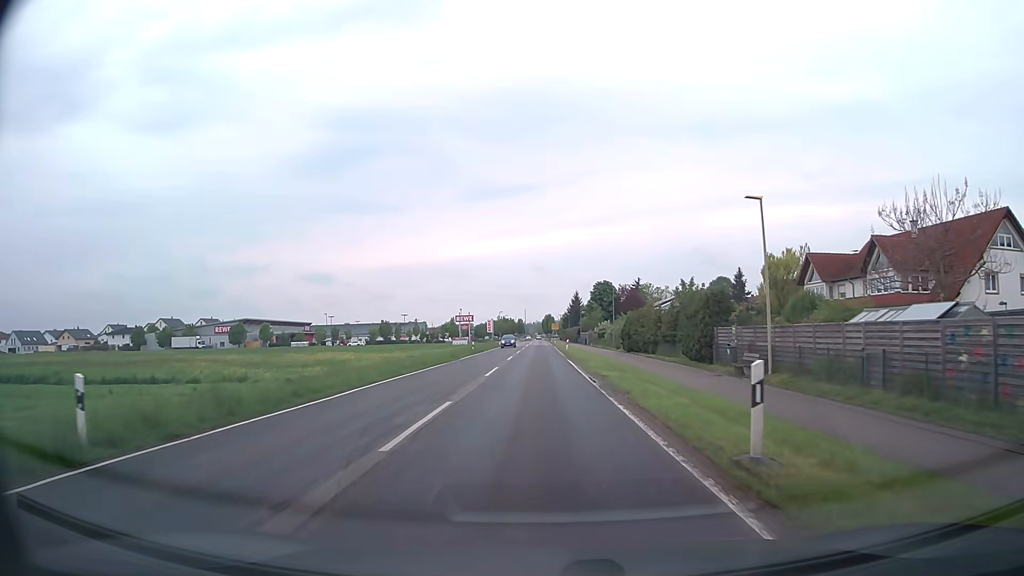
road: tertiary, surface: asphalt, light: Day
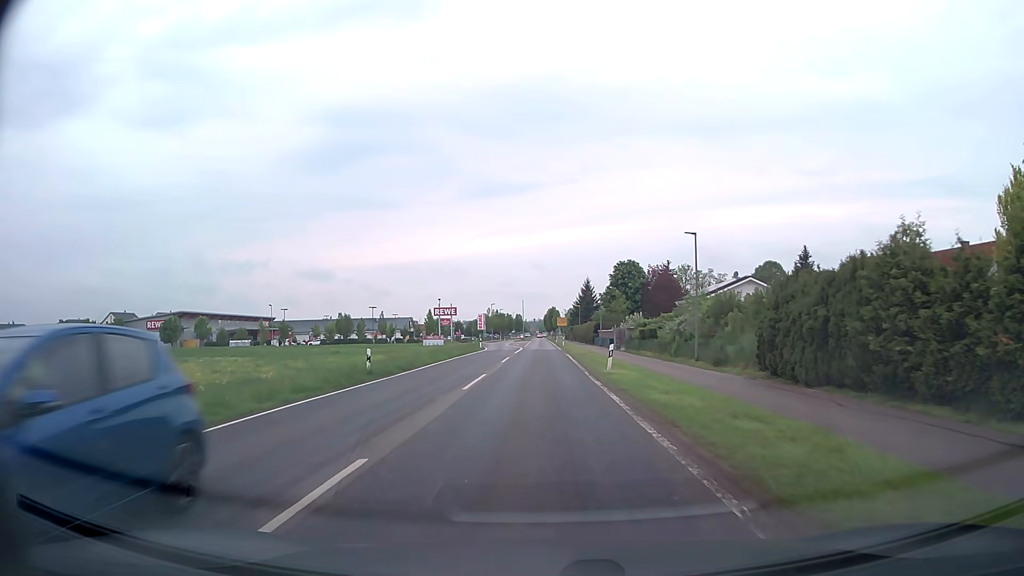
(0.0, +36.7) m; 0°
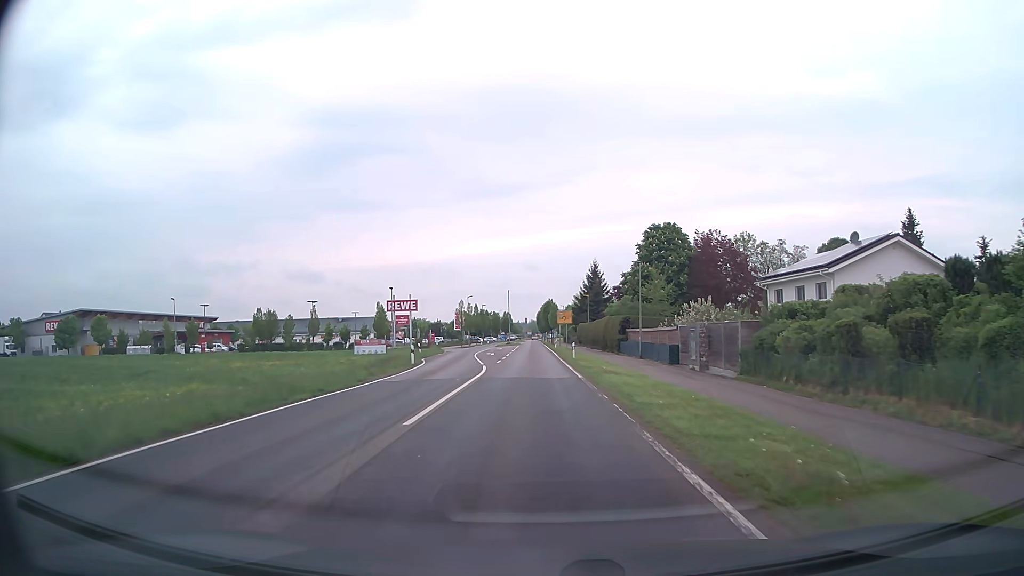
(0.0, +36.1) m; +1°
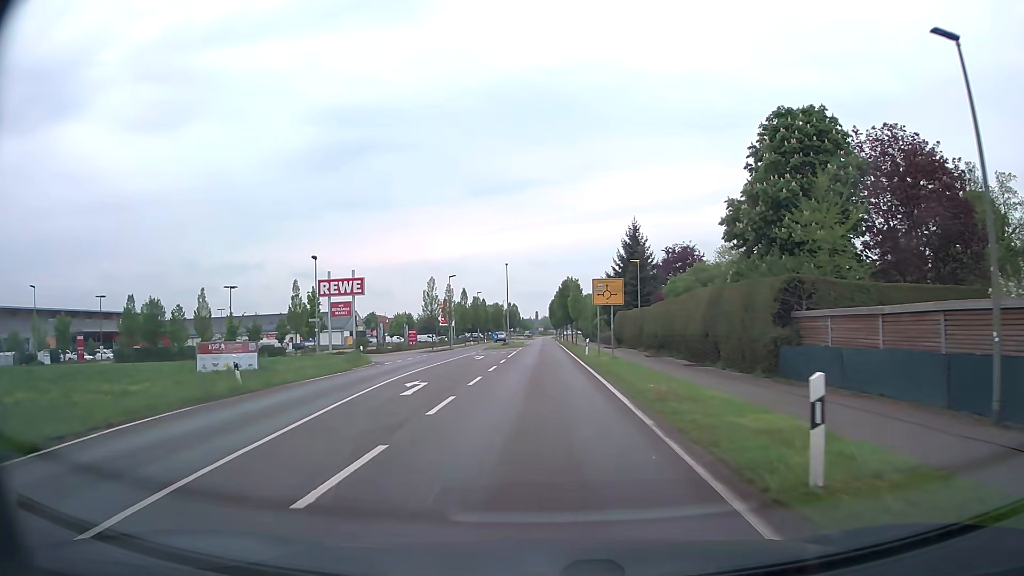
(-0.4, +35.3) m; -1°
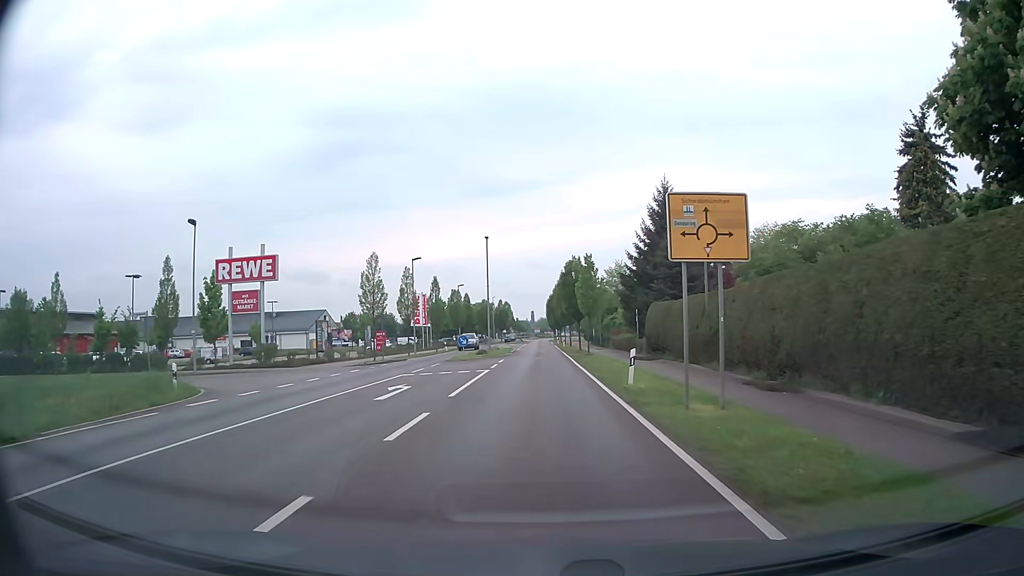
(+0.1, +20.7) m; 0°
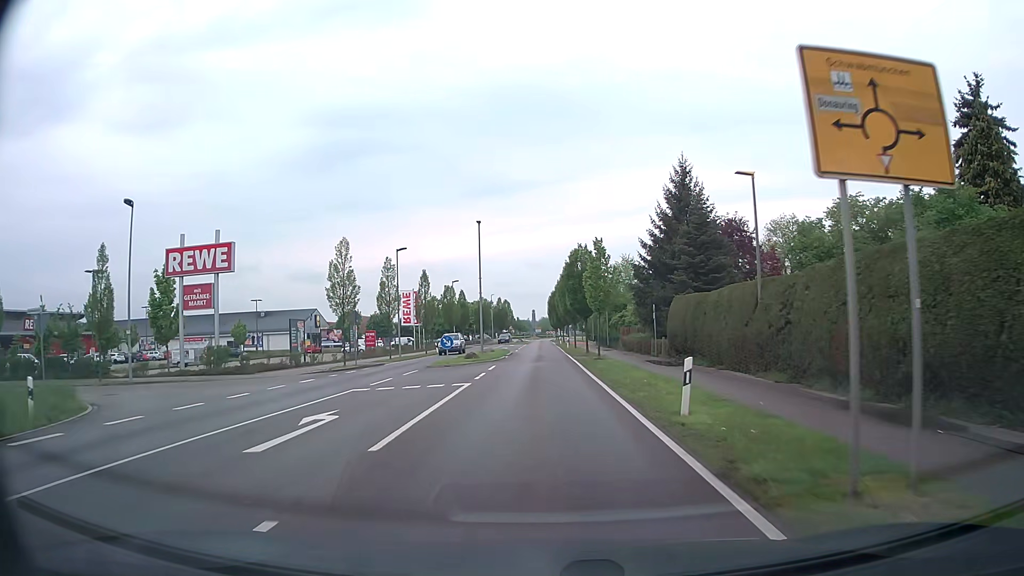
(0.0, +6.7) m; 0°
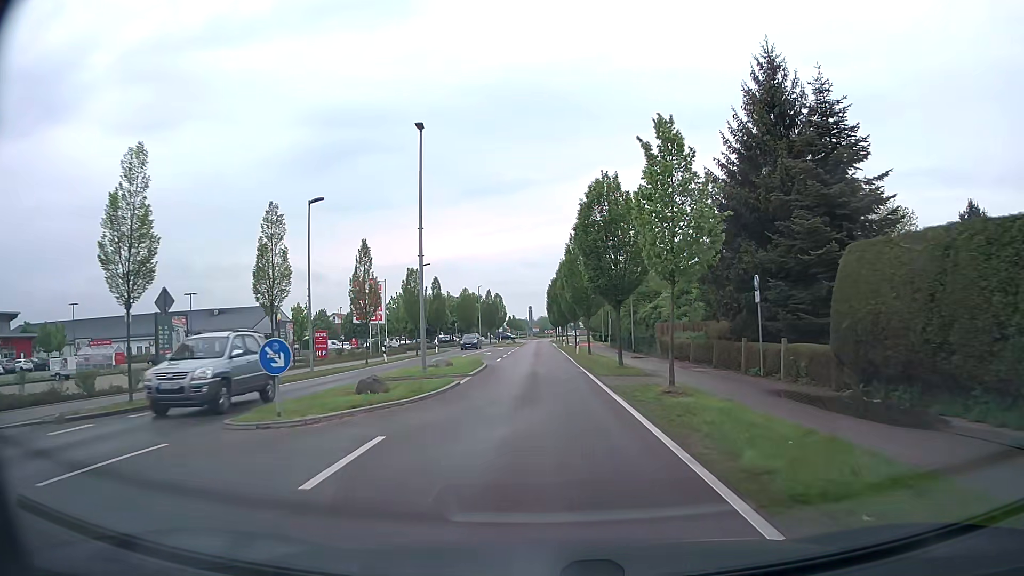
(0.0, +19.8) m; 0°
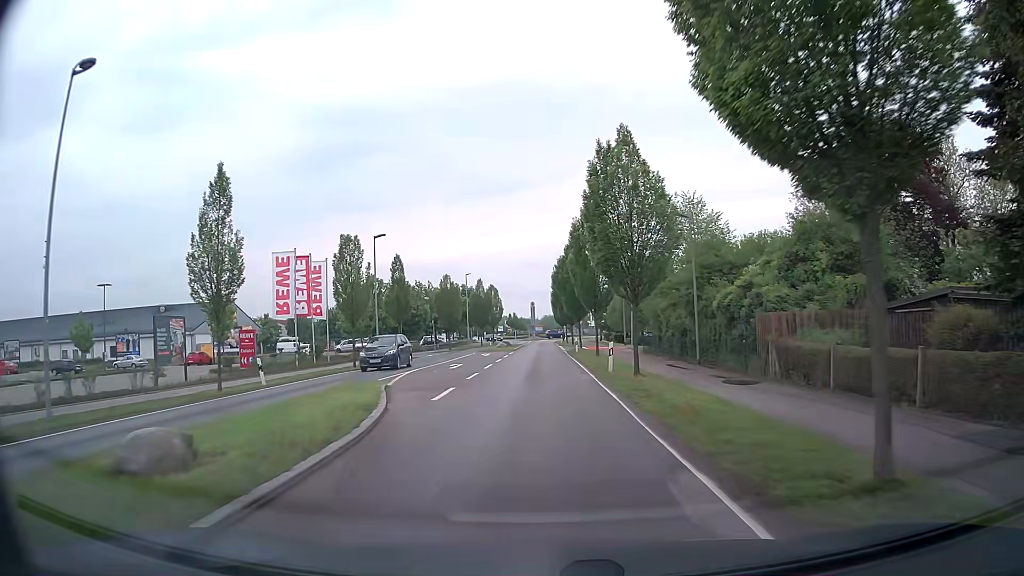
(+0.1, +19.2) m; -1°
